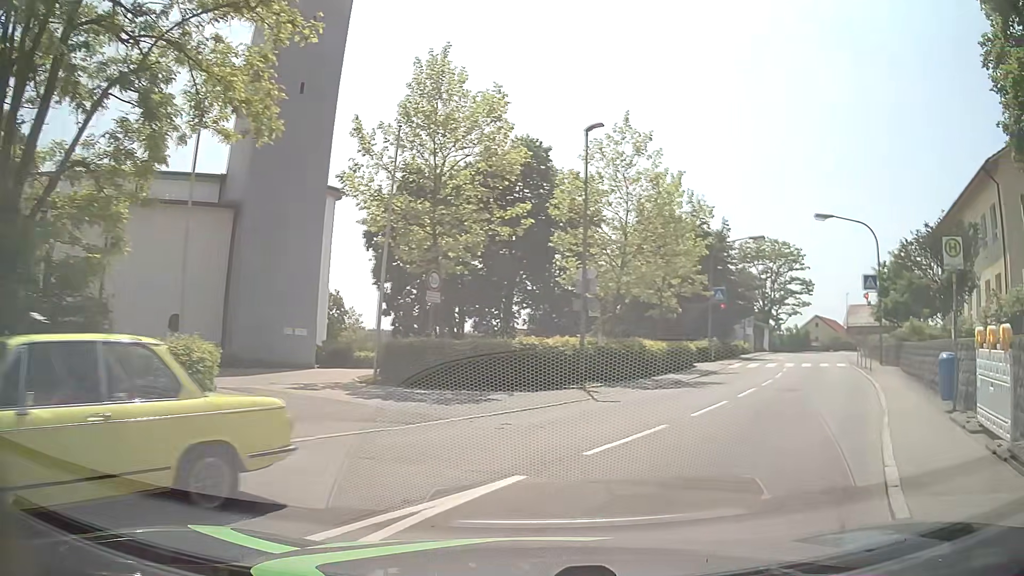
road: tertiary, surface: asphalt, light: Day
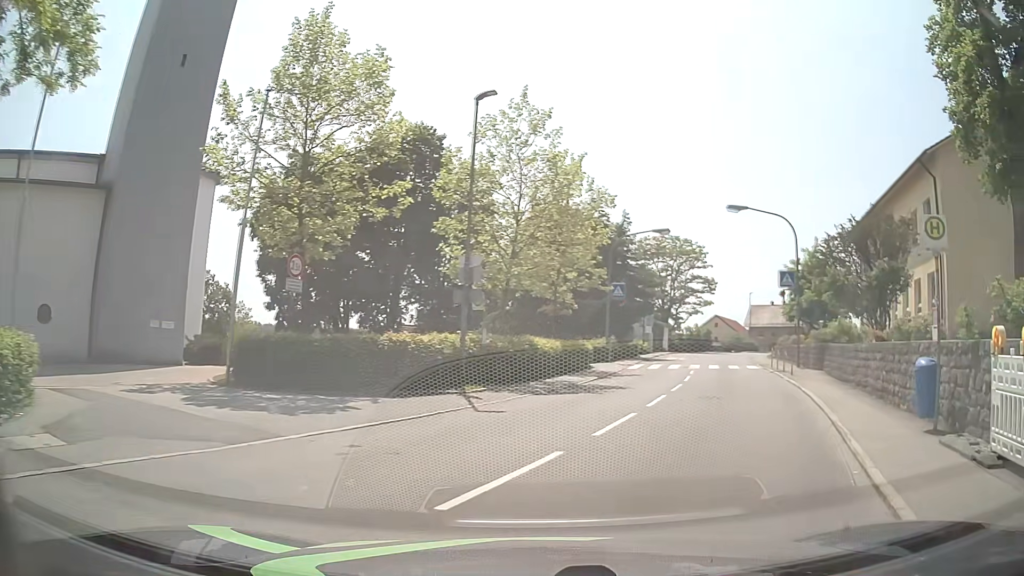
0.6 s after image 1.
(+0.2, +2.7) m; +10°
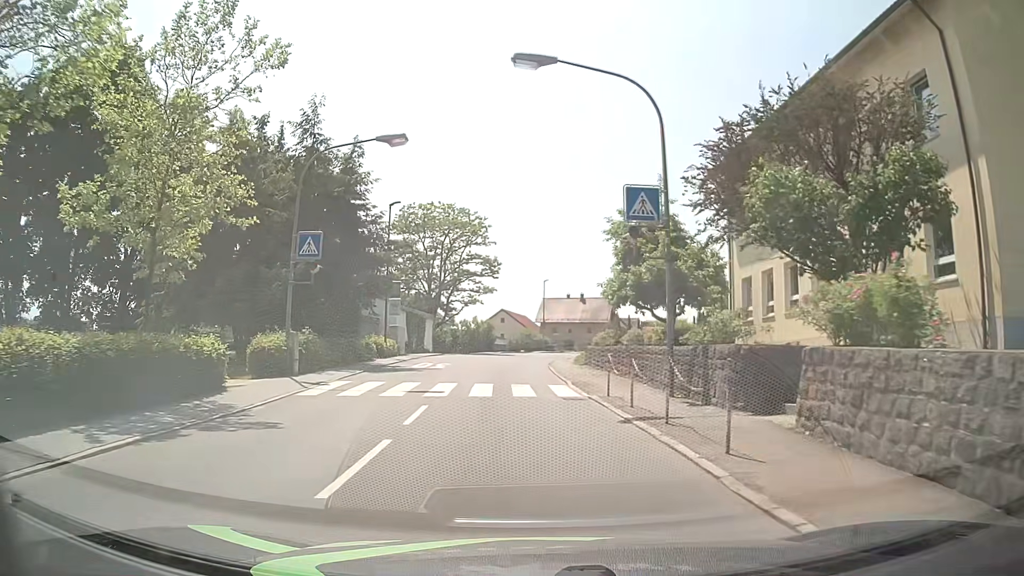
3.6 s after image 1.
(+4.6, +17.2) m; +18°
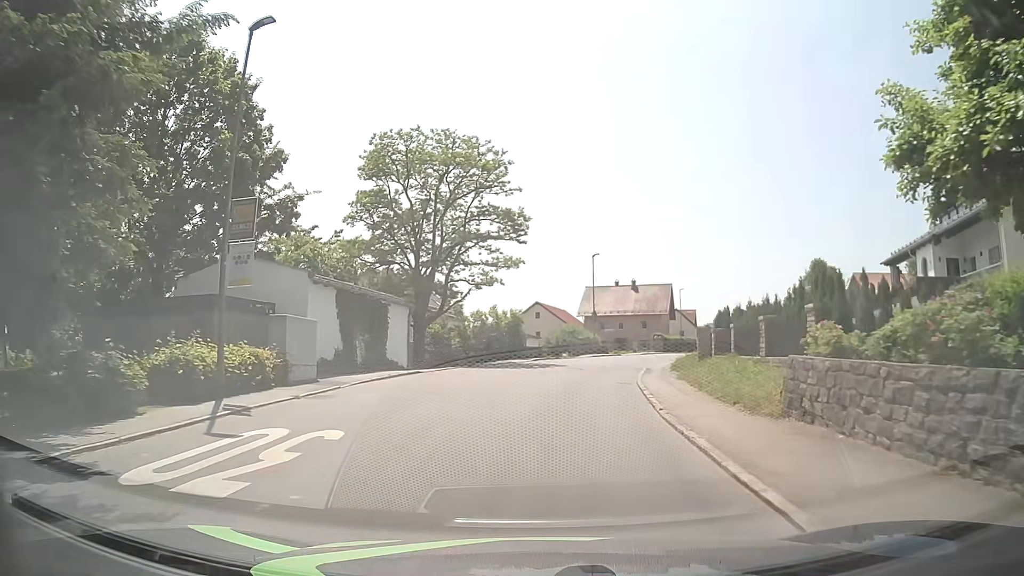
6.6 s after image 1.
(-0.7, +22.4) m; -3°
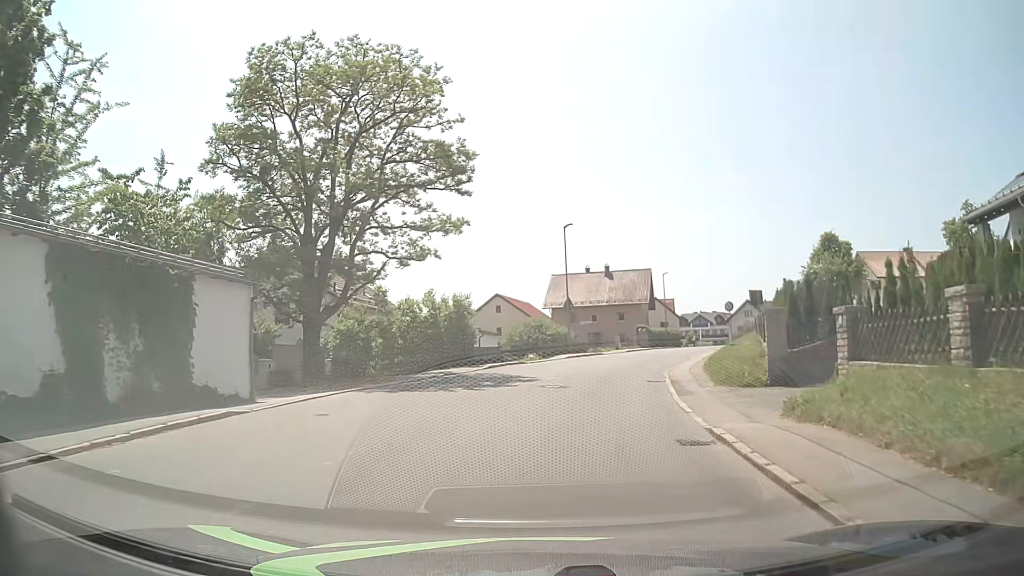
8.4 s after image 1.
(+0.4, +12.8) m; +3°
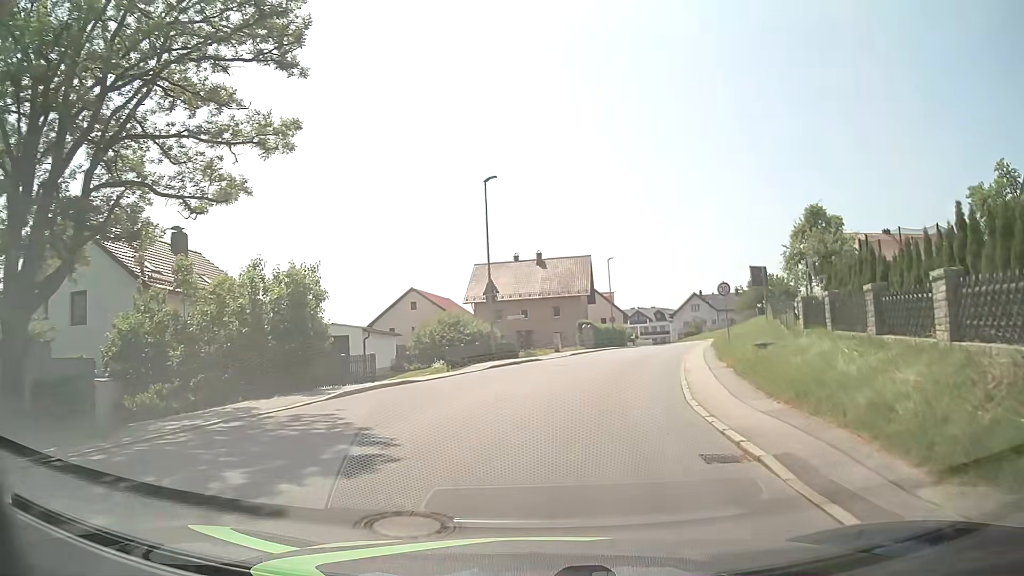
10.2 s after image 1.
(+0.6, +12.9) m; +6°
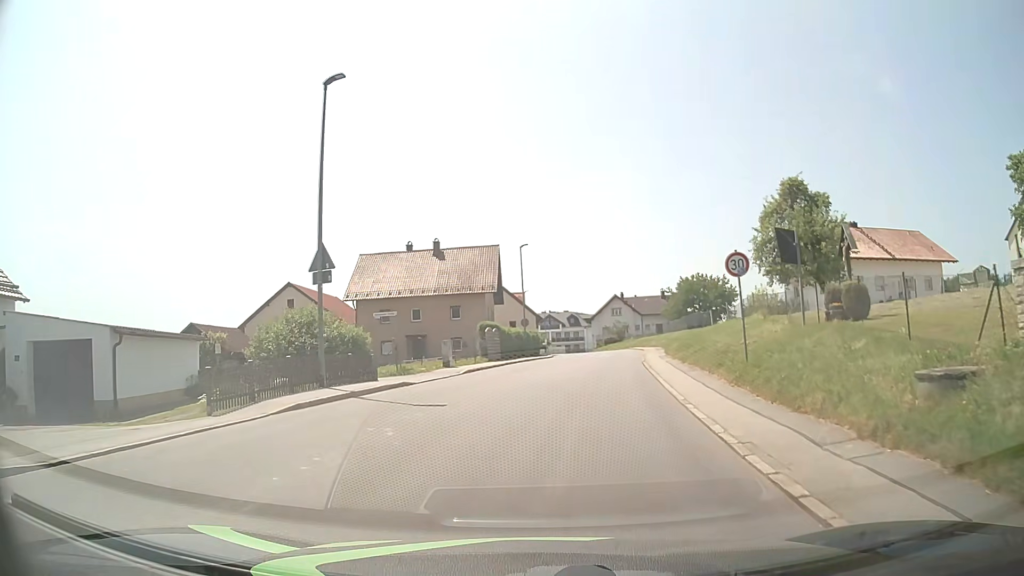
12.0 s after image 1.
(+0.9, +13.0) m; +8°
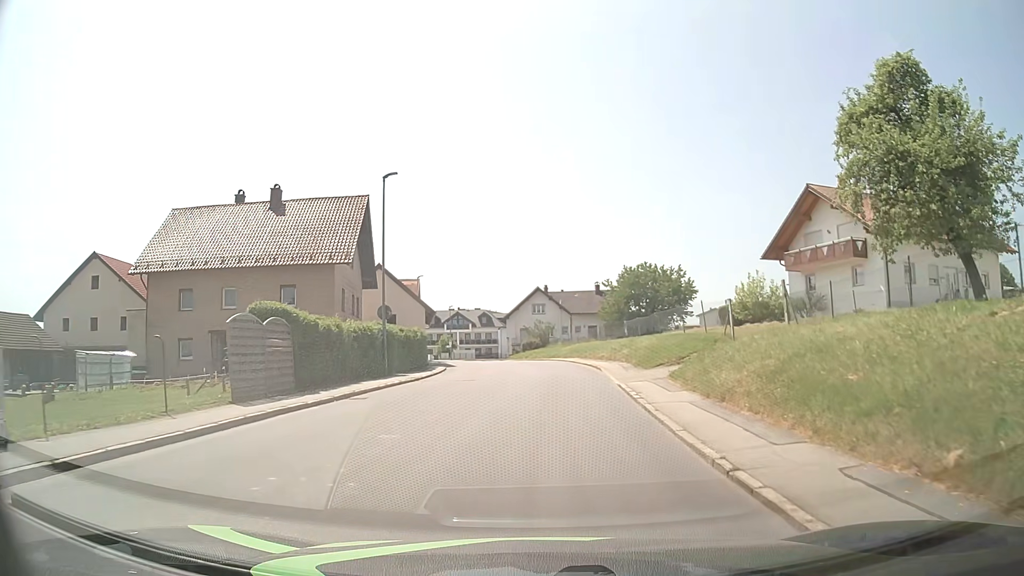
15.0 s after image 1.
(+1.6, +22.2) m; +7°
(0, +10) (0, +20) (0, +30) (0, +40) (-2, +50) (-3, +60) (-5, +70) (-7, +79) (-7, +89) (-6, +99) m
